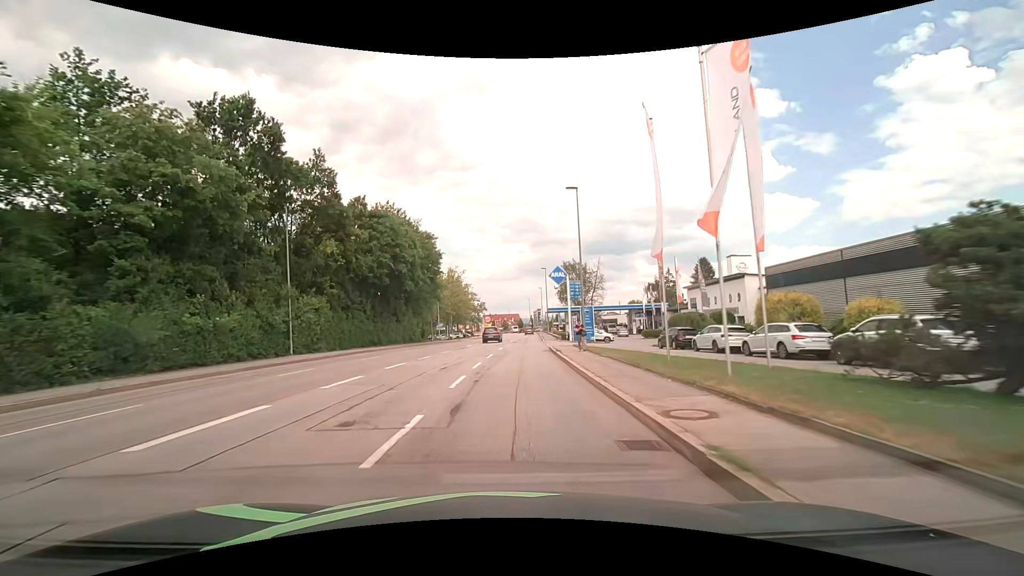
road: tertiary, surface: asphalt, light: Day
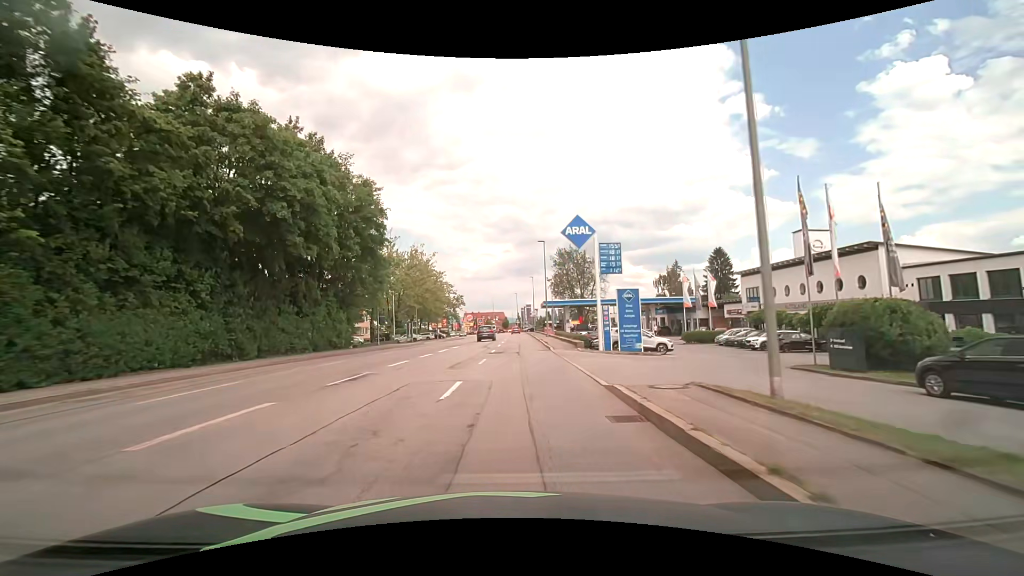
(+0.2, +23.7) m; +2°
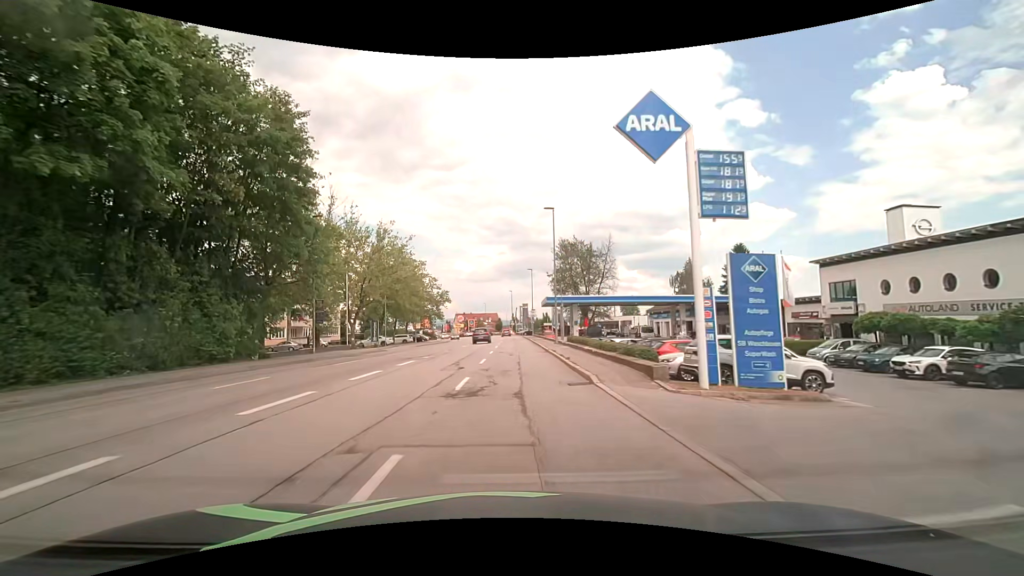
(+0.1, +15.8) m; +1°
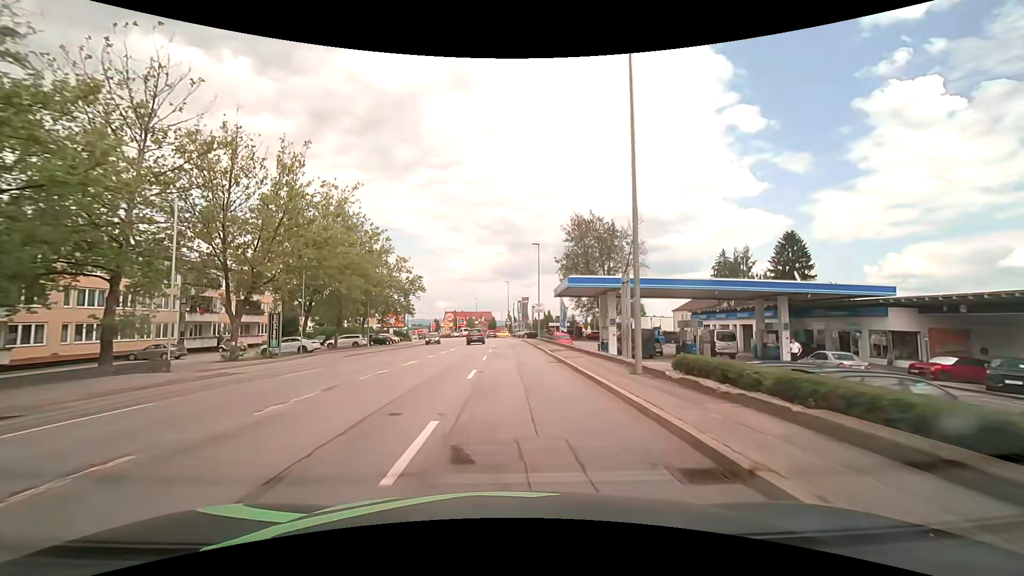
(+0.1, +23.7) m; 0°
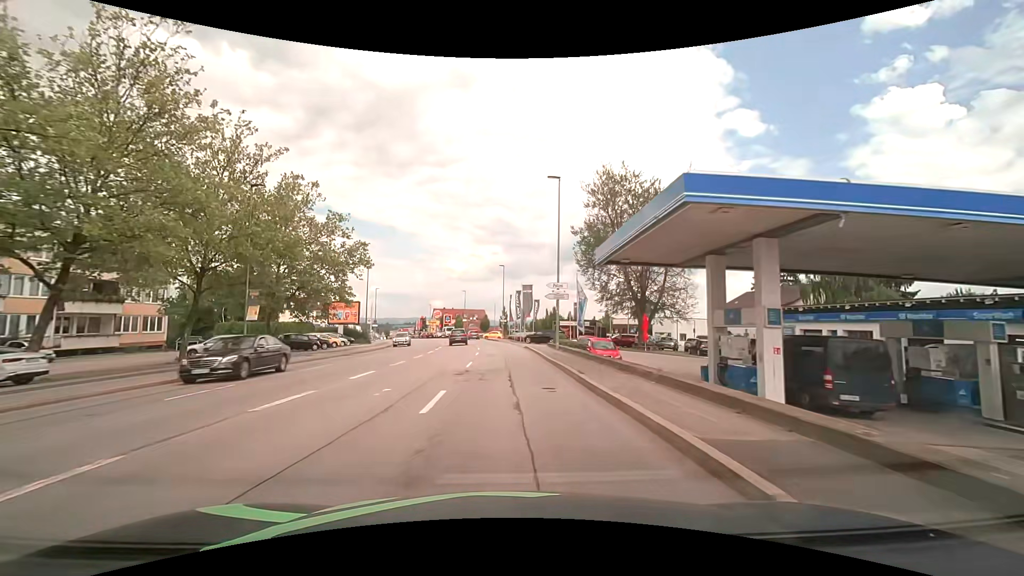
(+0.2, +23.7) m; +1°
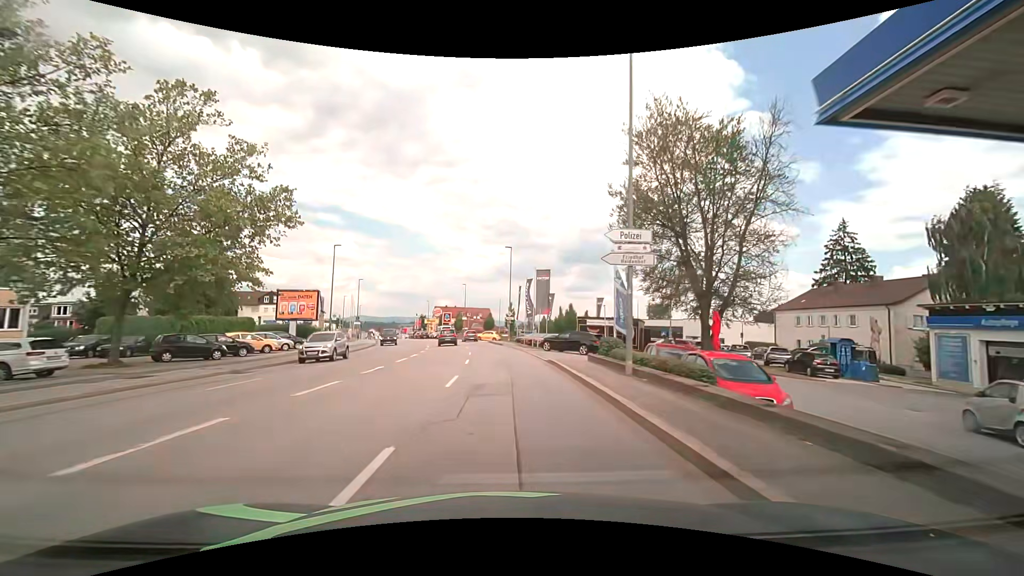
(-0.1, +15.7) m; -1°
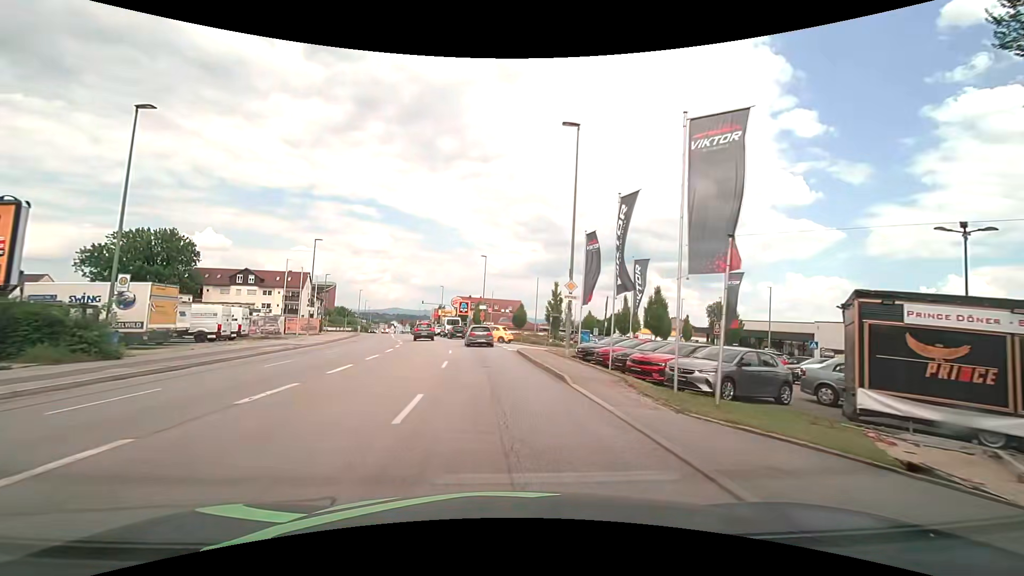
(-0.7, +31.2) m; -3°
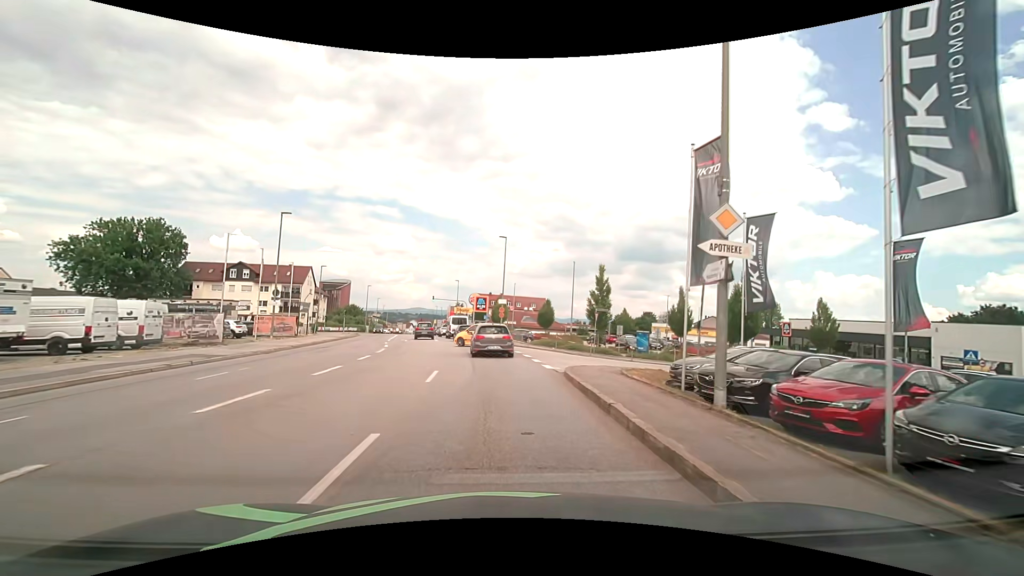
(-0.2, +12.8) m; -3°
(0, +10) (-1, +20) (-1, +30) (-3, +40) (-4, +50) (-6, +60) (-8, +69) (-10, +79) (-12, +89) (-14, +99) m
